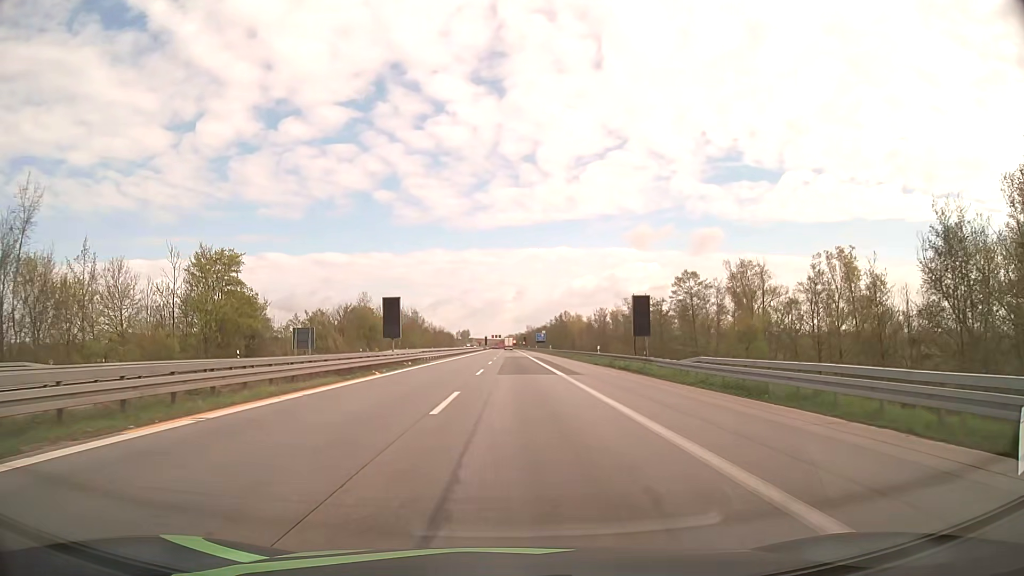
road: motorway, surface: asphalt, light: Day
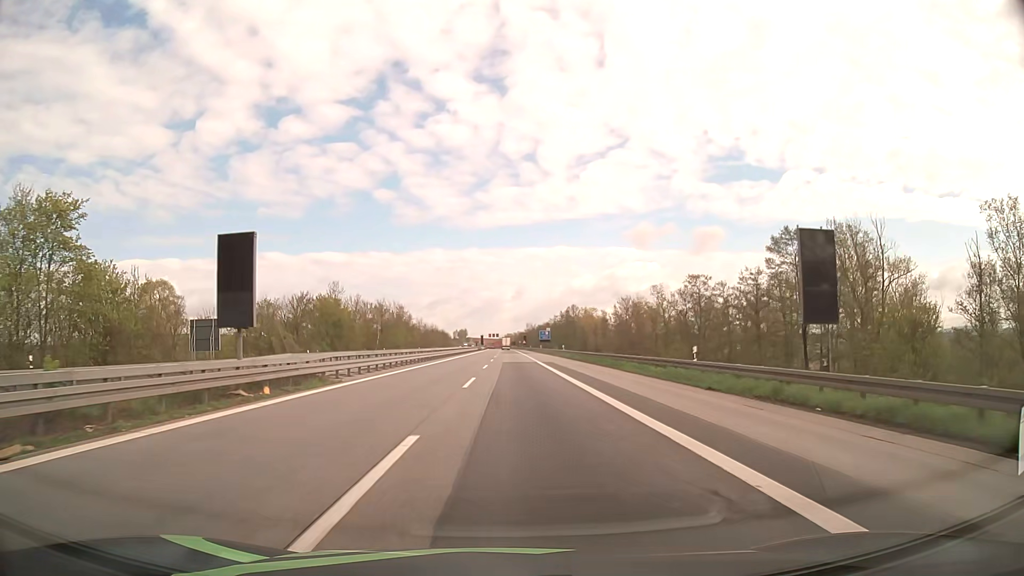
(0.0, +26.9) m; 0°
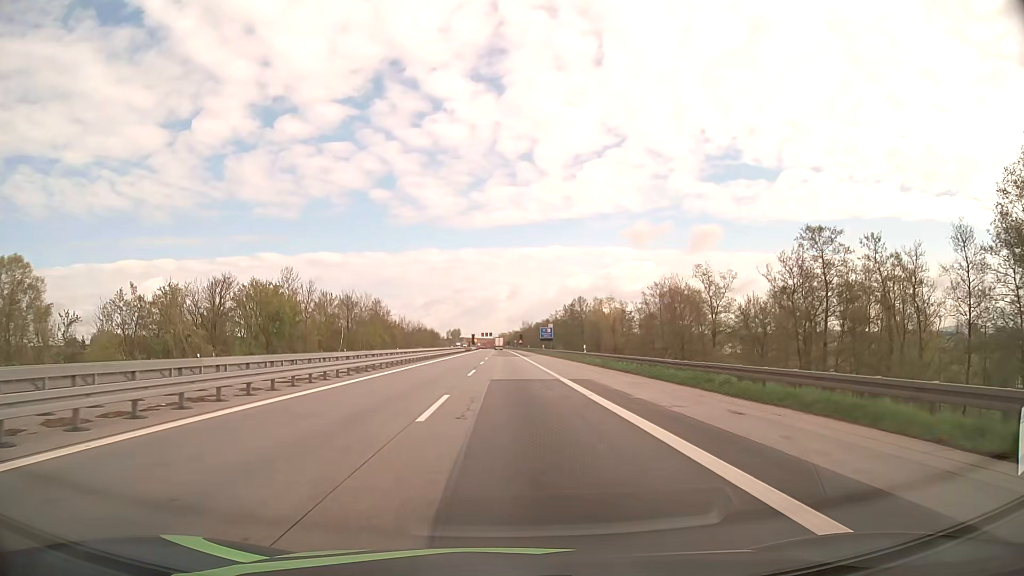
(+0.1, +27.0) m; 0°
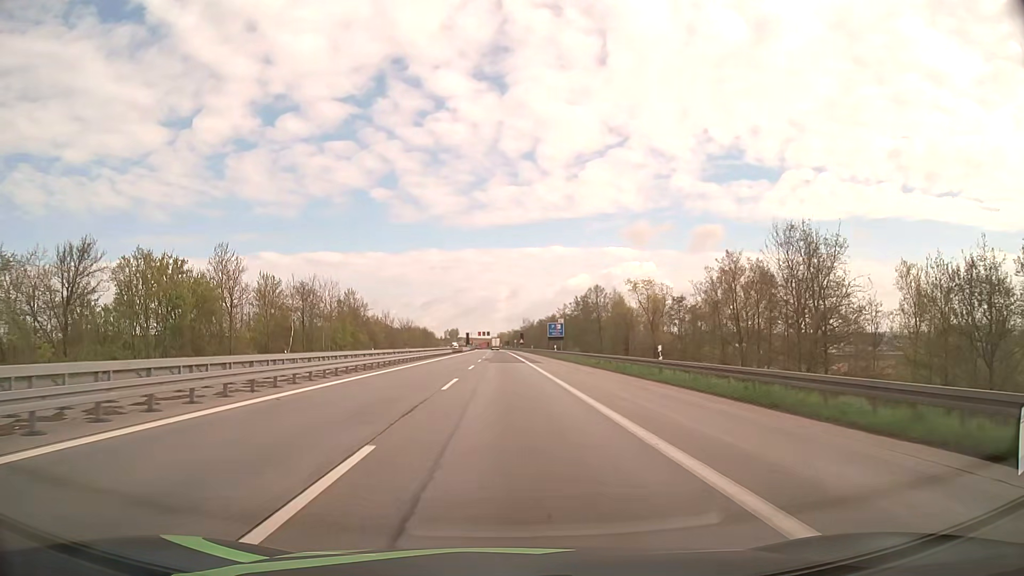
(0.0, +27.1) m; 0°
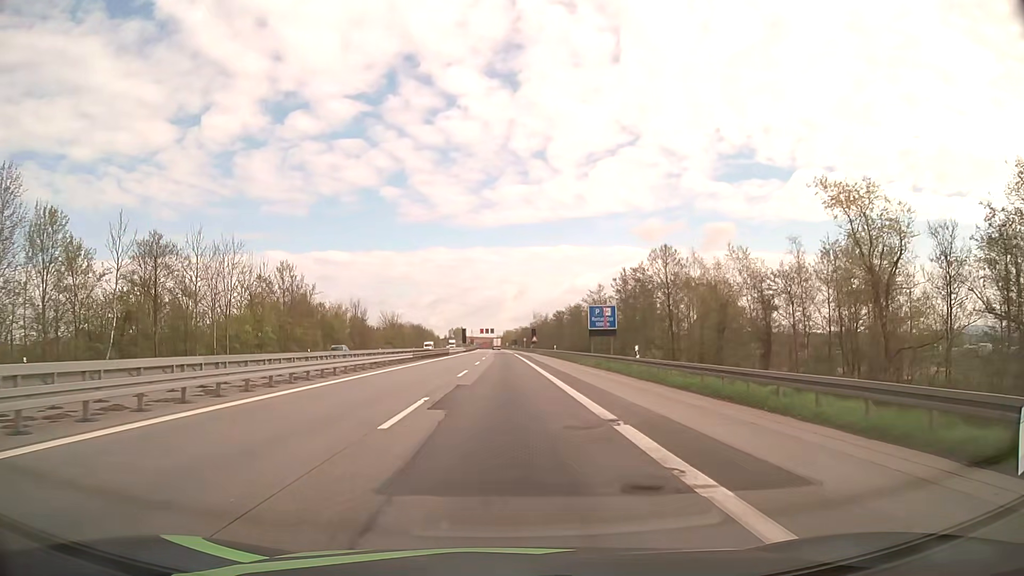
(-0.1, +44.5) m; 0°
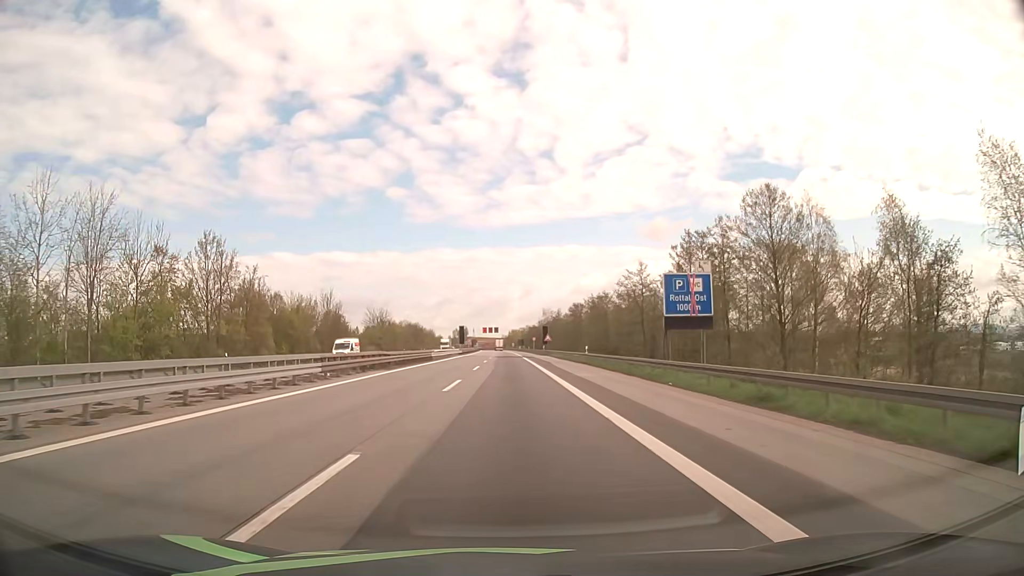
(-0.1, +26.4) m; -1°
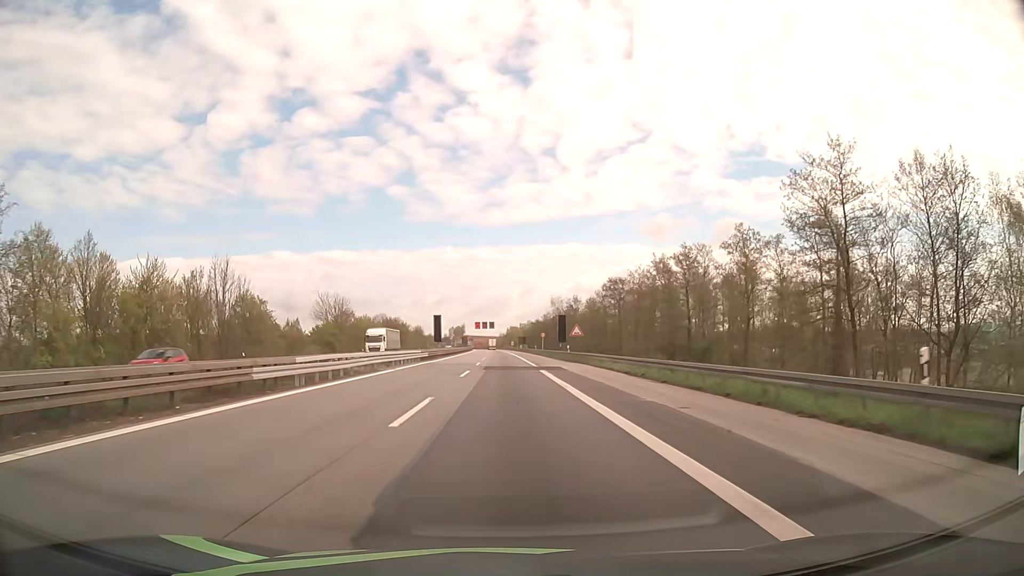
(+0.1, +43.8) m; 0°
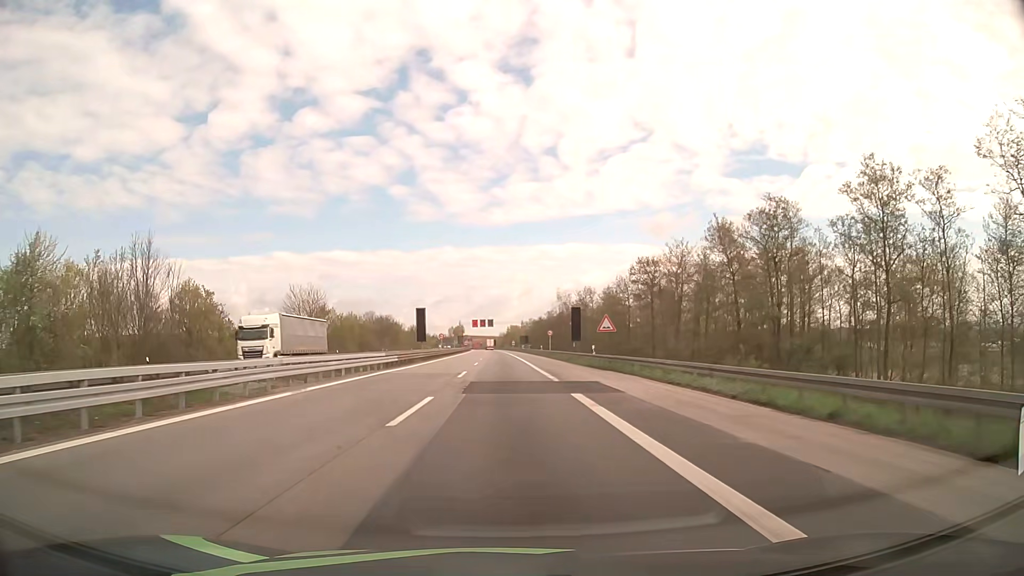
(0.0, +17.5) m; 0°
